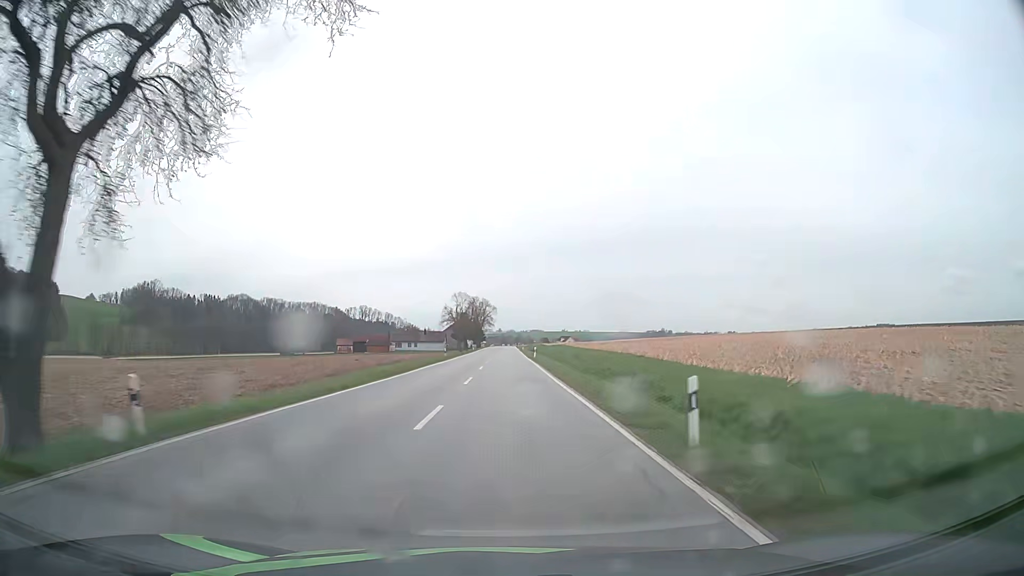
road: secondary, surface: asphalt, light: Day
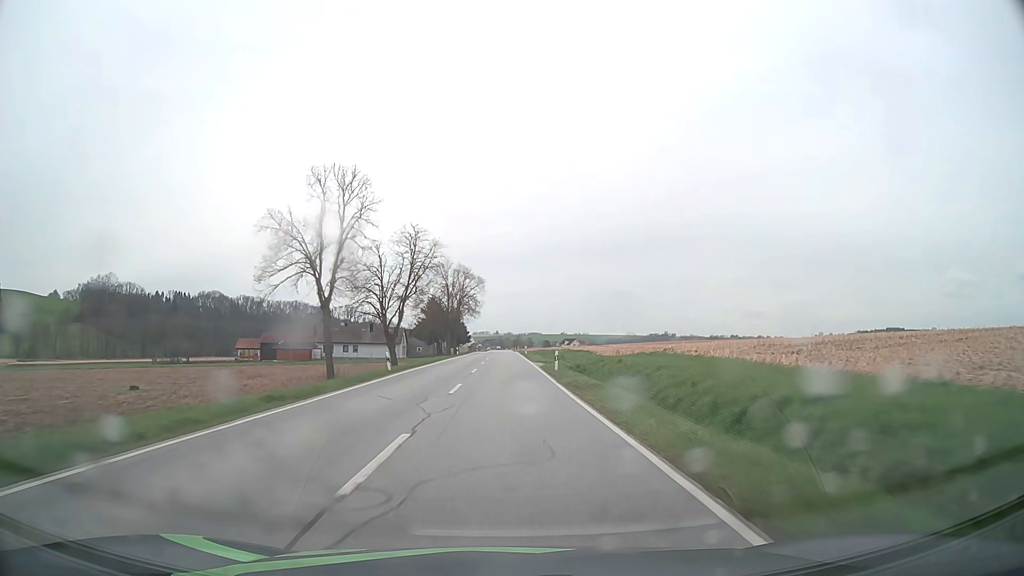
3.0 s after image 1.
(+0.2, +76.5) m; 0°
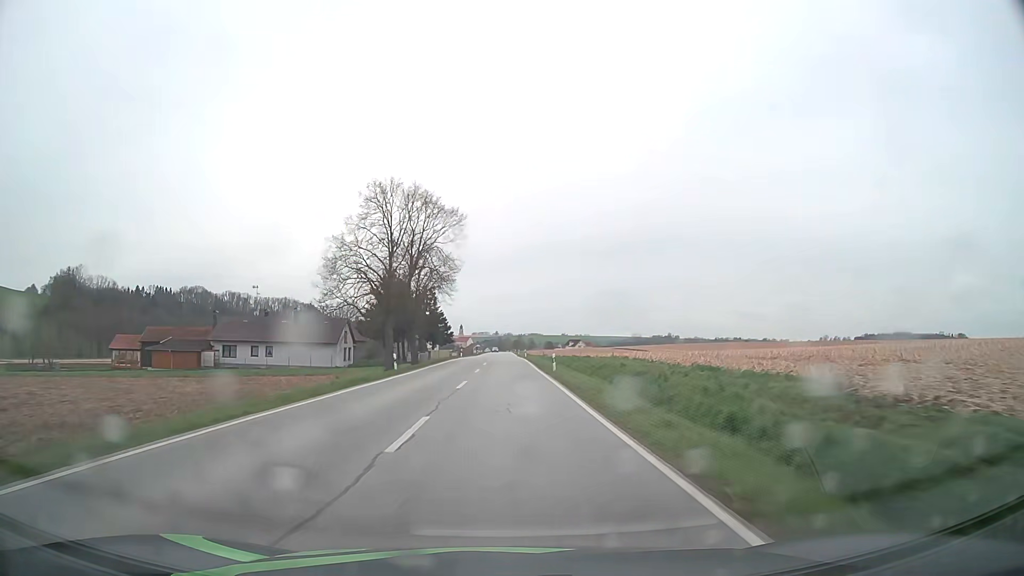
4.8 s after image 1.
(0.0, +45.6) m; 0°
(0, +10) (0, +20) (0, +30) (0, +40) (0, +50) (0, +60) (0, +70) (0, +80) (0, +90) (0, +100) m
